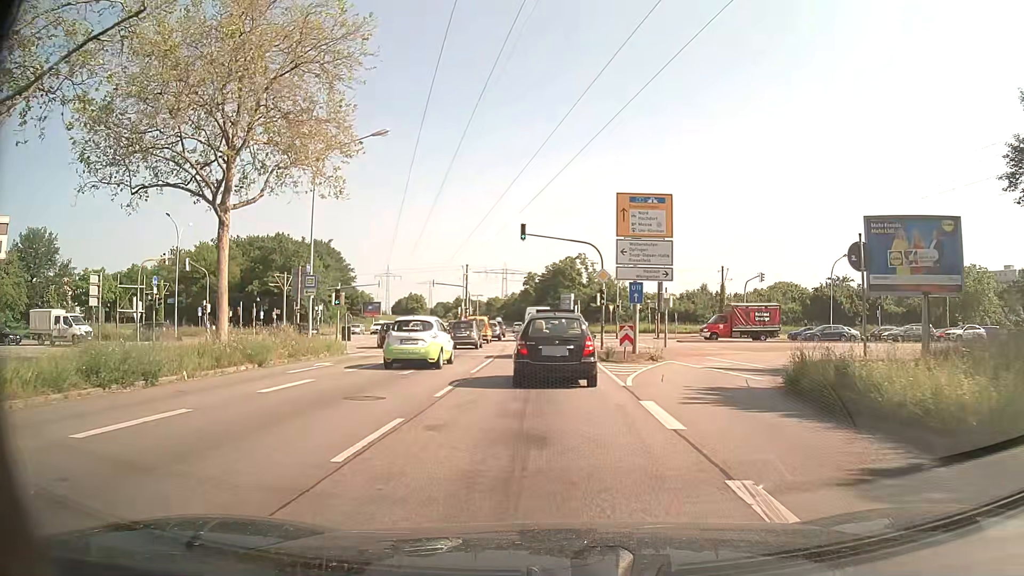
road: primary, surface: asphalt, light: Day
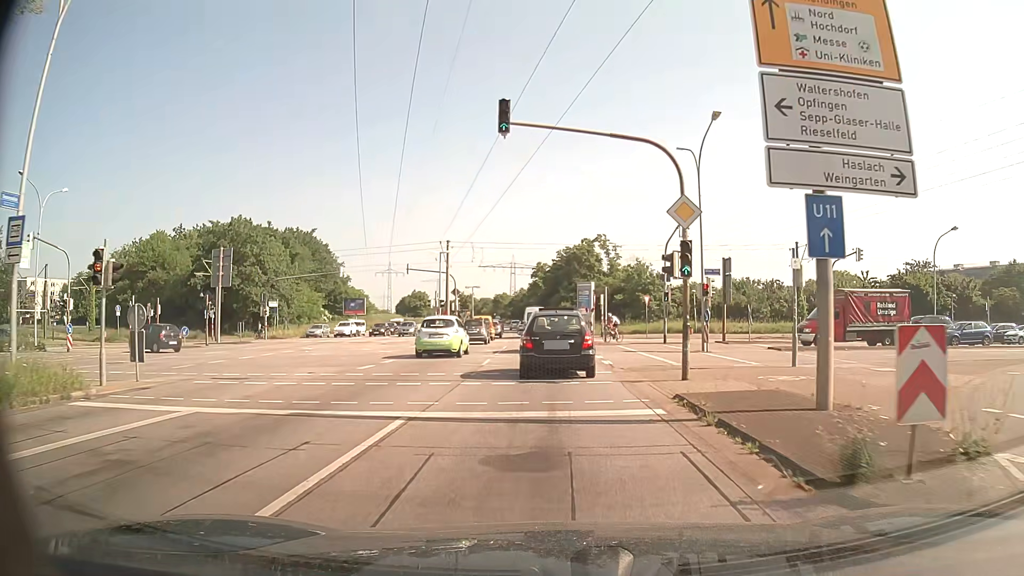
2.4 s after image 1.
(0.0, +19.5) m; -1°
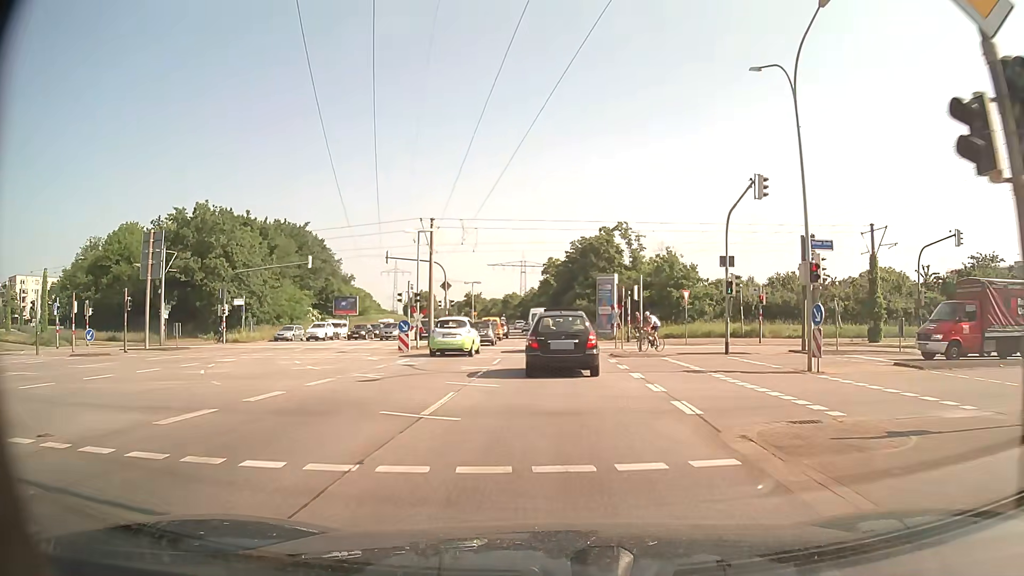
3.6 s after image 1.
(0.0, +11.4) m; -1°
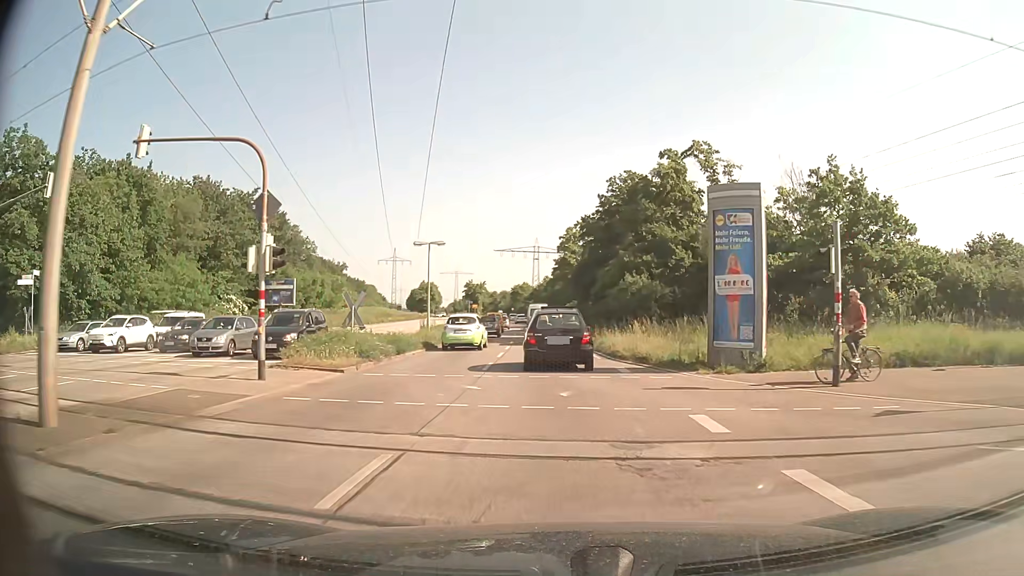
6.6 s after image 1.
(-0.2, +31.6) m; -1°
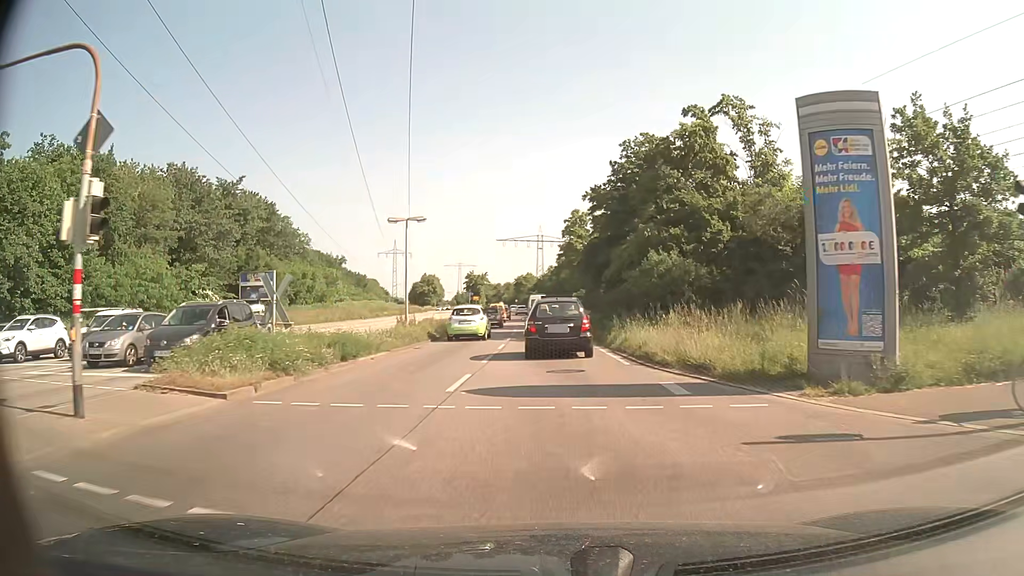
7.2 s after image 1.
(0.0, +6.8) m; -1°
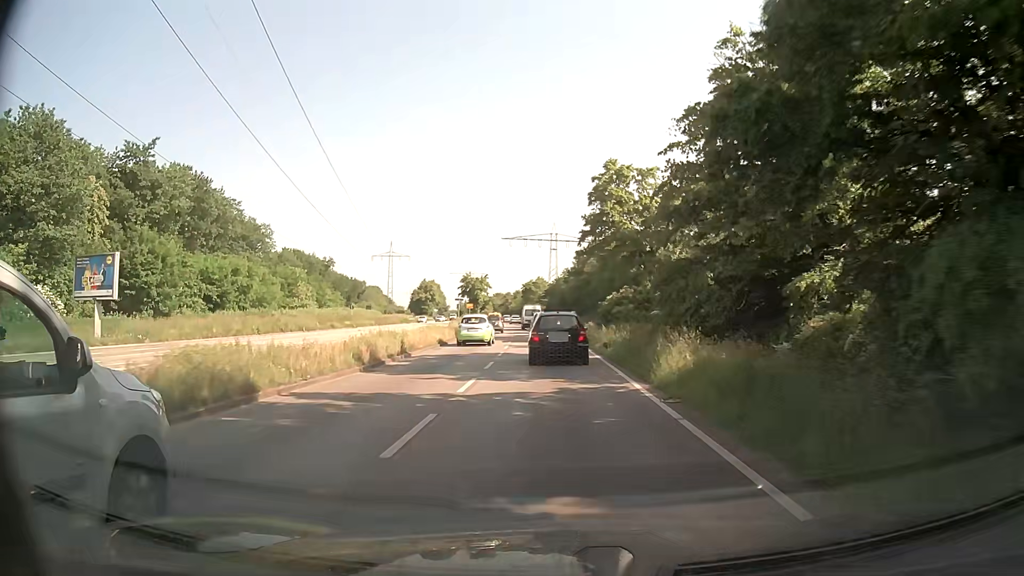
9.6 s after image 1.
(-0.2, +28.5) m; -1°
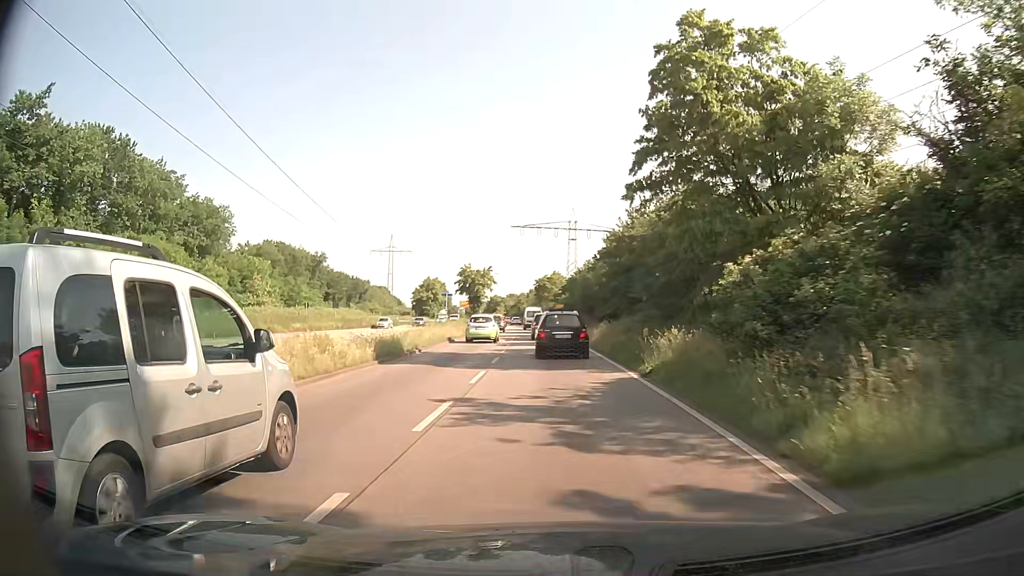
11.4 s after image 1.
(-0.2, +22.8) m; -1°
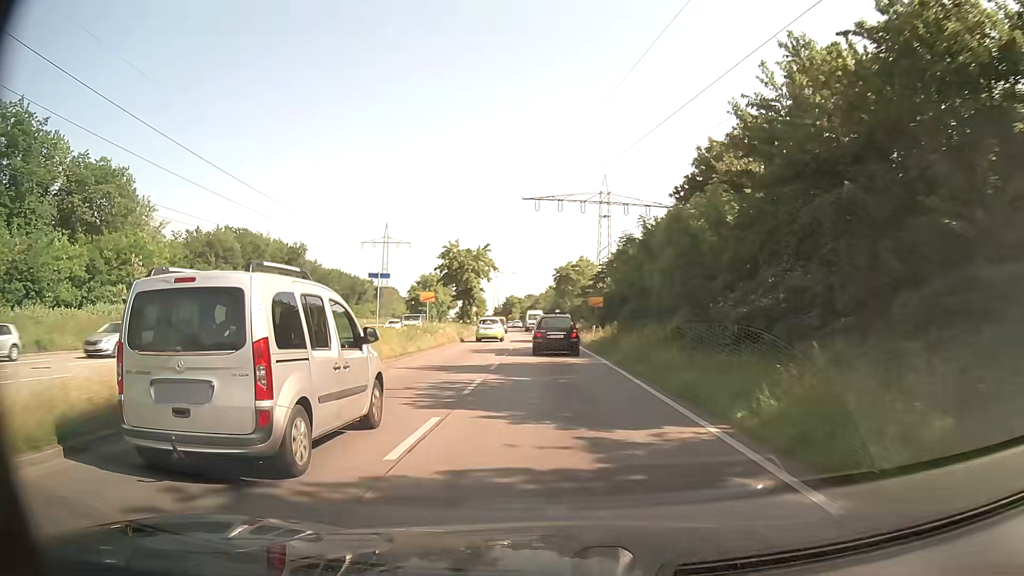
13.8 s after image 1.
(-0.7, +32.3) m; -2°
(0, +10) (0, +20) (0, +30) (-1, +40) (-1, +50) (-2, +60) (-2, +70) (-3, +80) (-4, +90) (-4, +100) m
